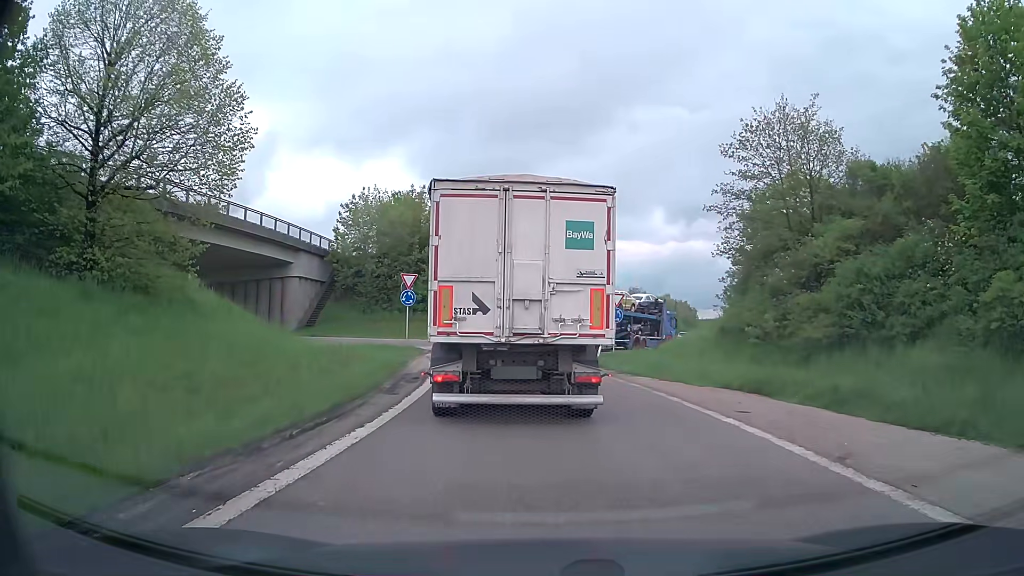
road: trunk_link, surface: asphalt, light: Day
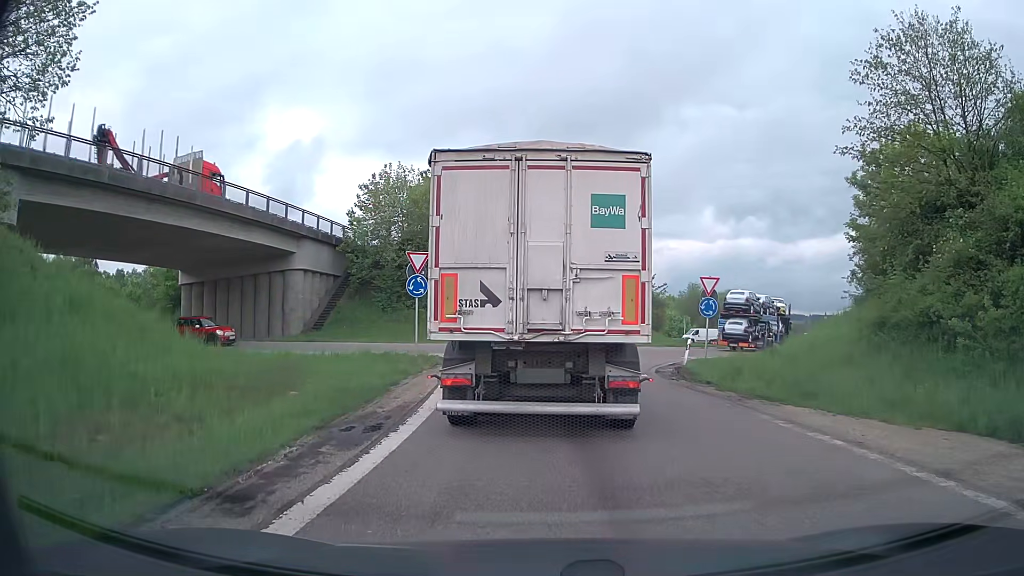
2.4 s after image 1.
(-0.4, +9.6) m; -4°
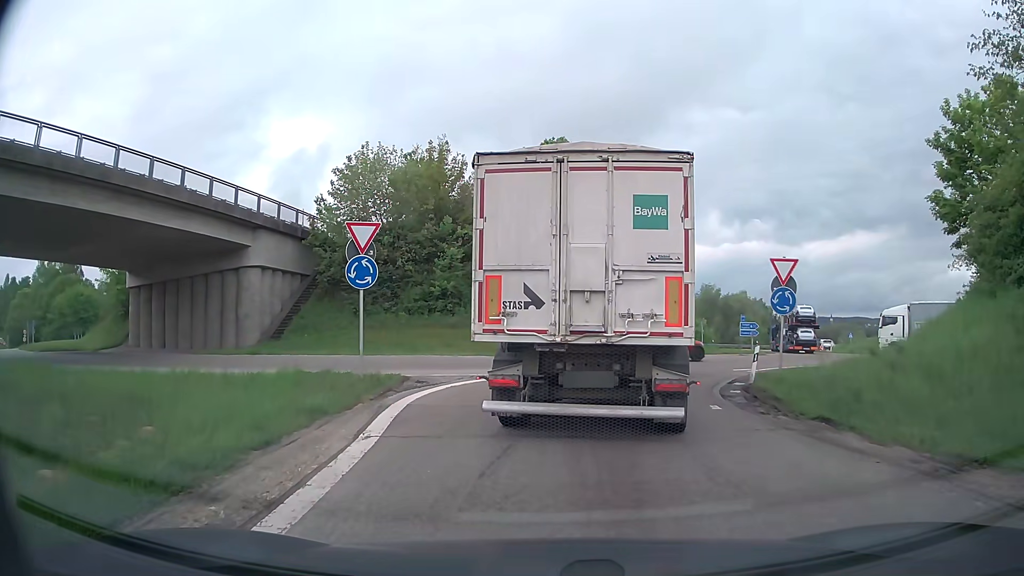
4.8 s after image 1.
(-0.1, +7.6) m; 0°
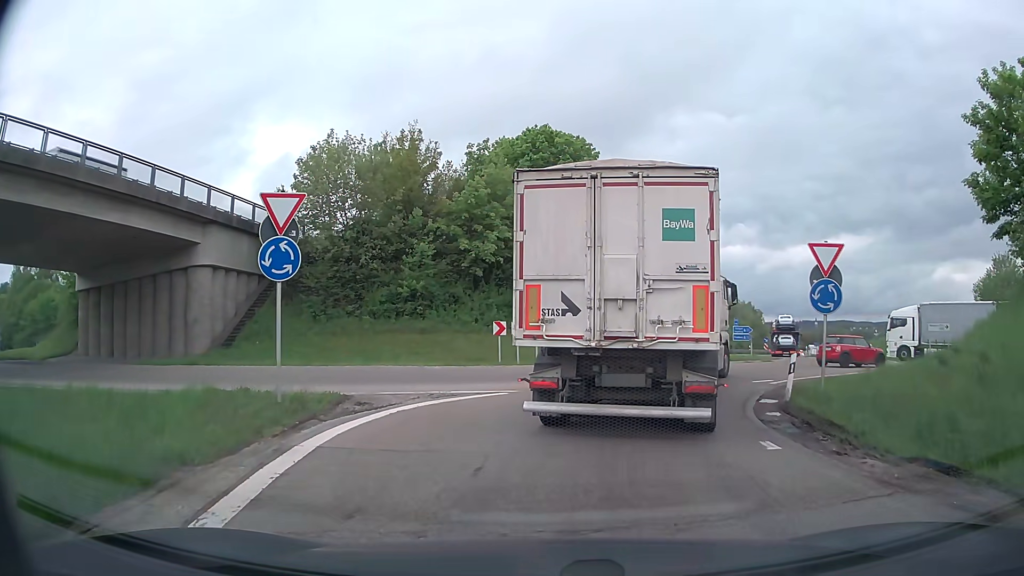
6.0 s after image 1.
(0.0, +4.1) m; +1°
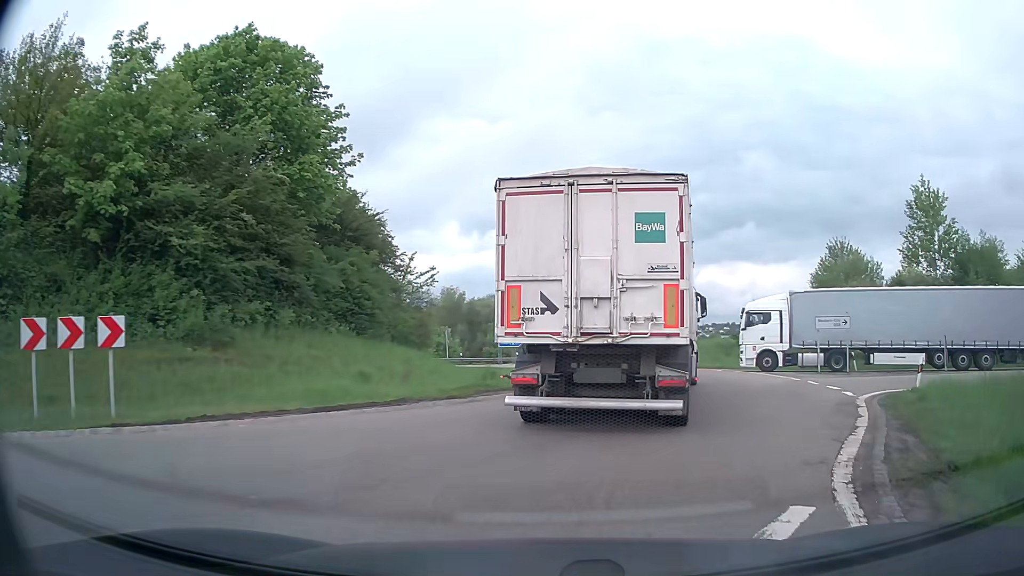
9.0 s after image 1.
(+2.3, +15.4) m; +20°
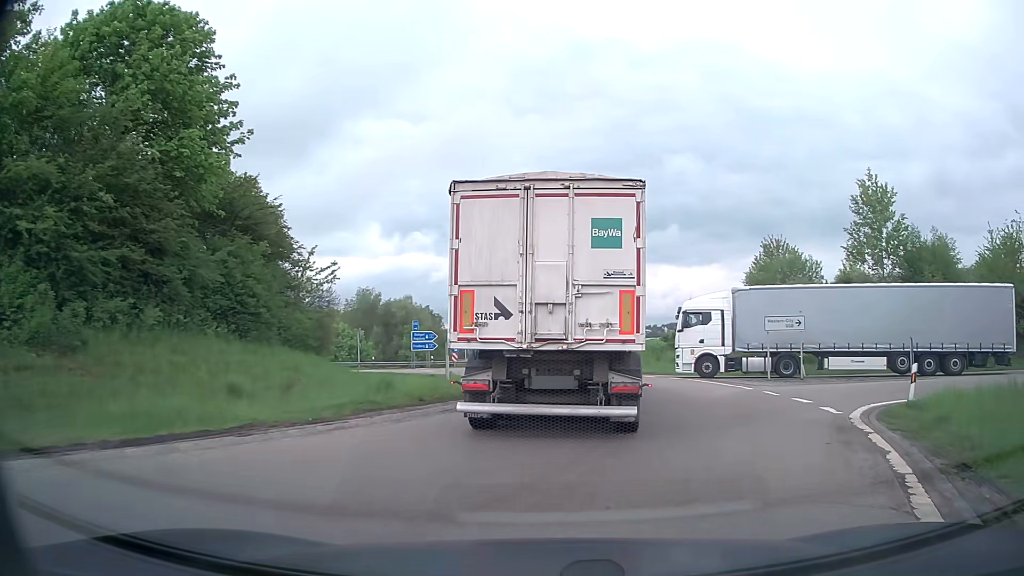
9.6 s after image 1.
(+0.2, +3.7) m; +7°
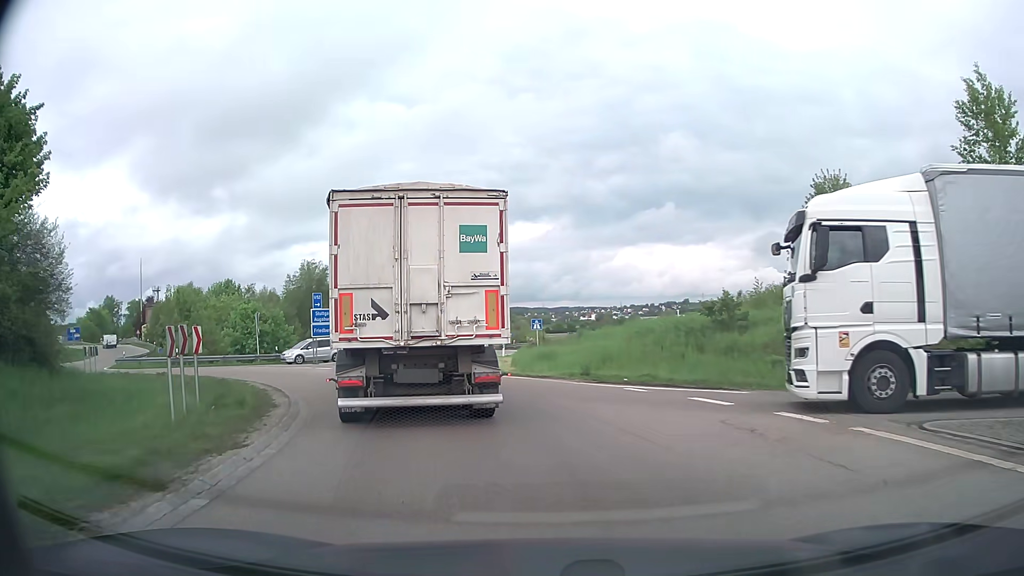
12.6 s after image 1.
(+2.0, +20.0) m; 0°
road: primary
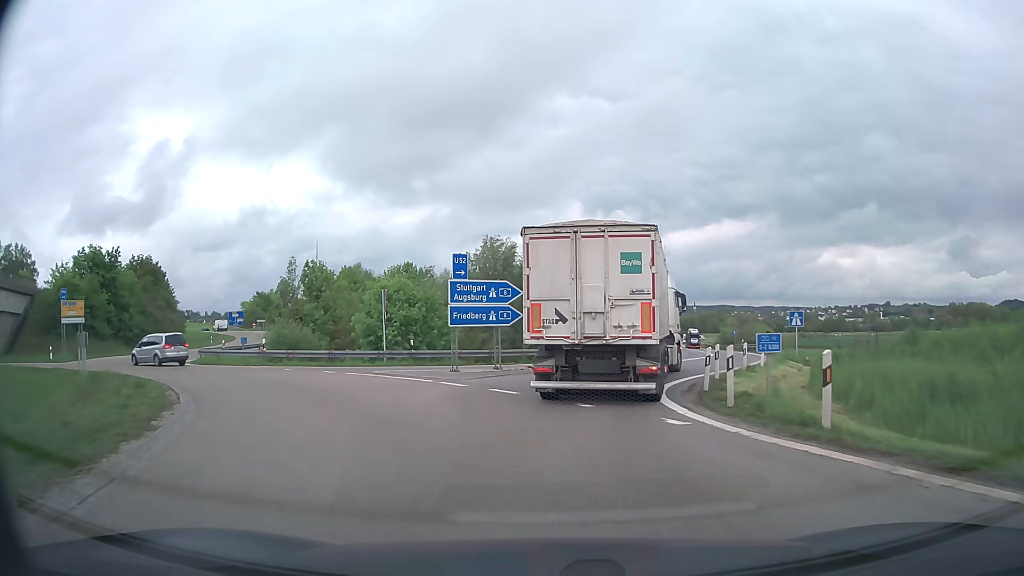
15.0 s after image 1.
(-2.8, +16.2) m; -18°
(0, +10) (+2, +20) (+6, +29) (+10, +38) (+13, +48) (+16, +57) (+18, +67) (+20, +77) (+21, +87) (+23, +97) m
